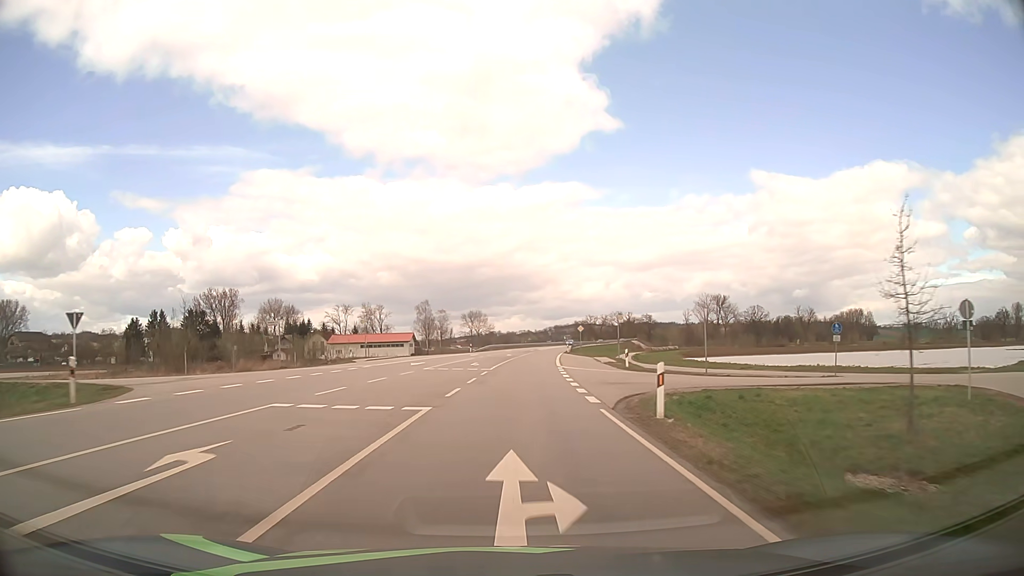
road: secondary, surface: asphalt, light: Day
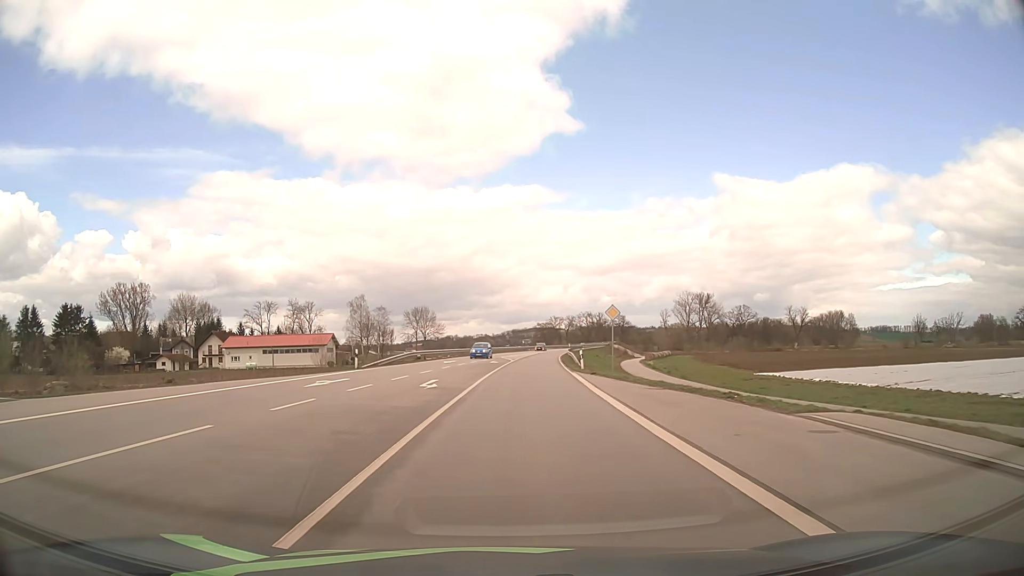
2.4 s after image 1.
(+1.3, +48.2) m; +4°
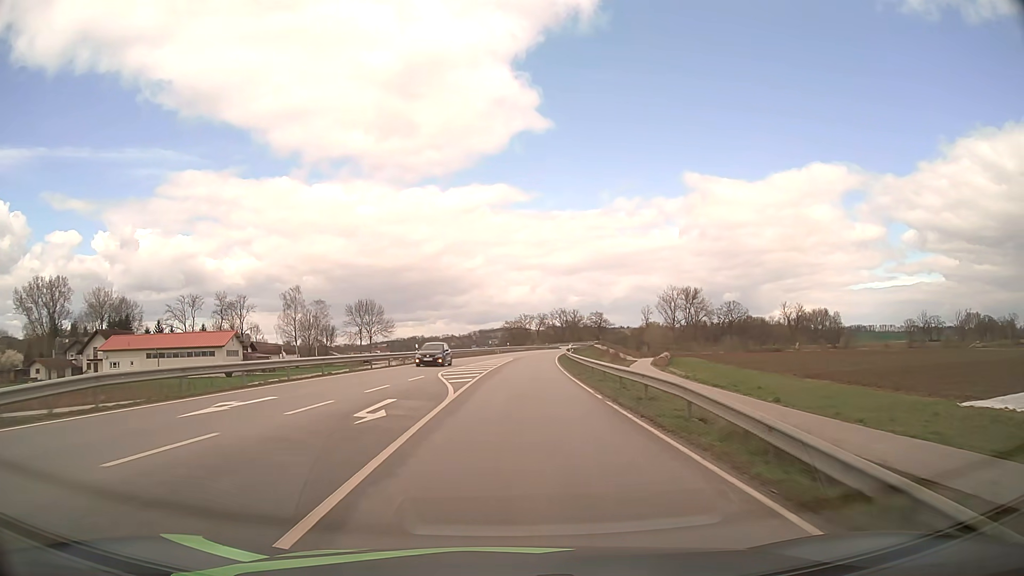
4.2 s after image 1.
(+1.0, +36.7) m; +3°
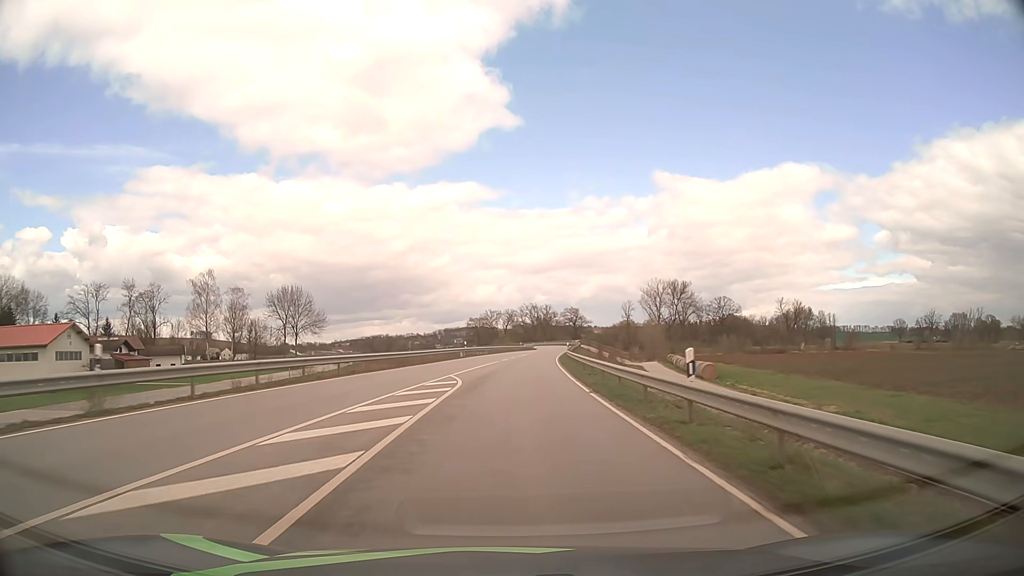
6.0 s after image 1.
(+0.8, +37.0) m; +3°
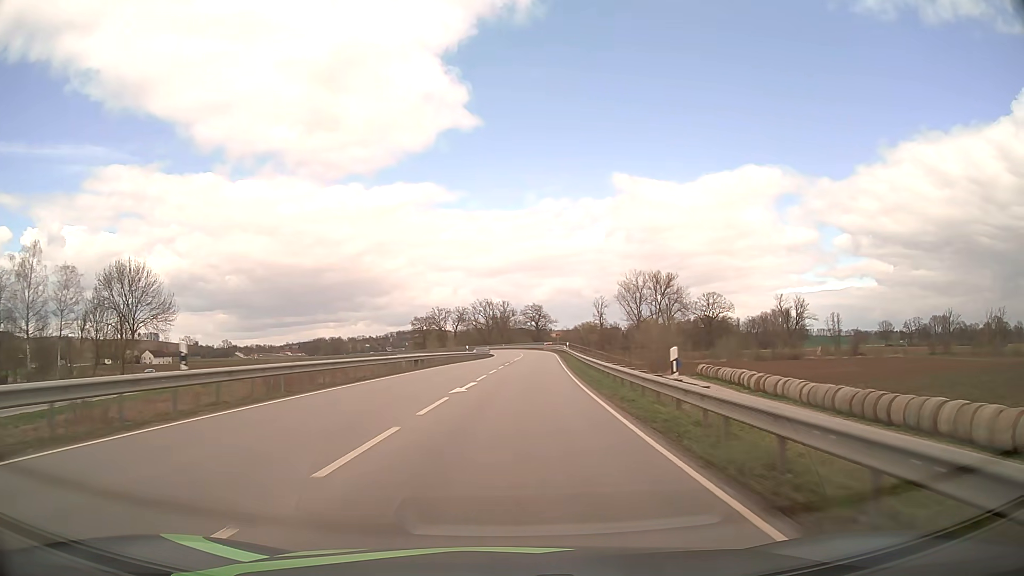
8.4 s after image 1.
(+1.7, +48.9) m; +4°
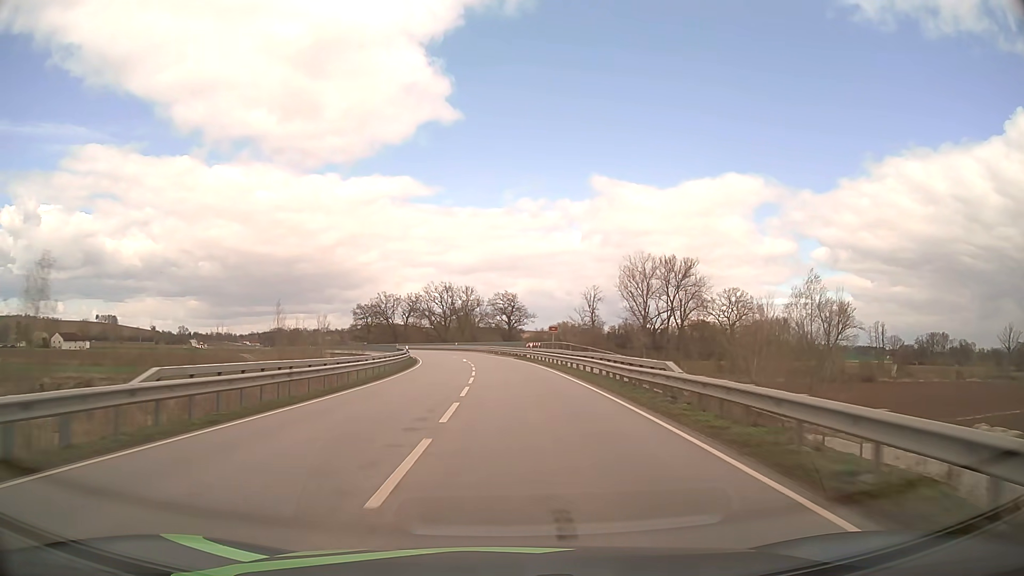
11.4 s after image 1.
(+2.1, +61.2) m; +2°
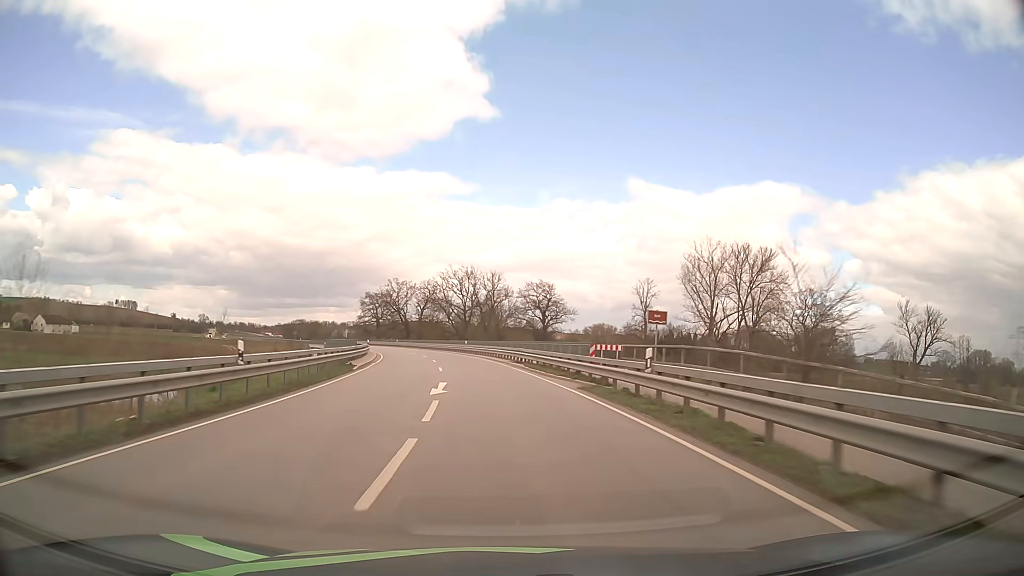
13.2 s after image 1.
(-0.5, +36.3) m; -2°
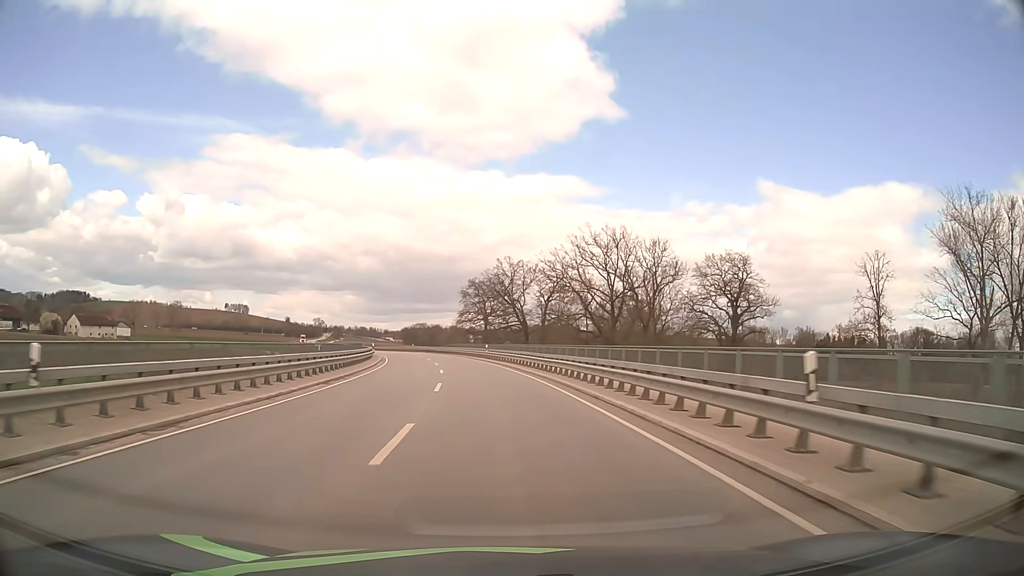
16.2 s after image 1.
(-5.7, +59.0) m; -11°
(0, +10) (-1, +20) (-1, +30) (-2, +40) (-4, +50) (-5, +60) (-7, +69) (-10, +79) (-12, +89) (-15, +98) m
